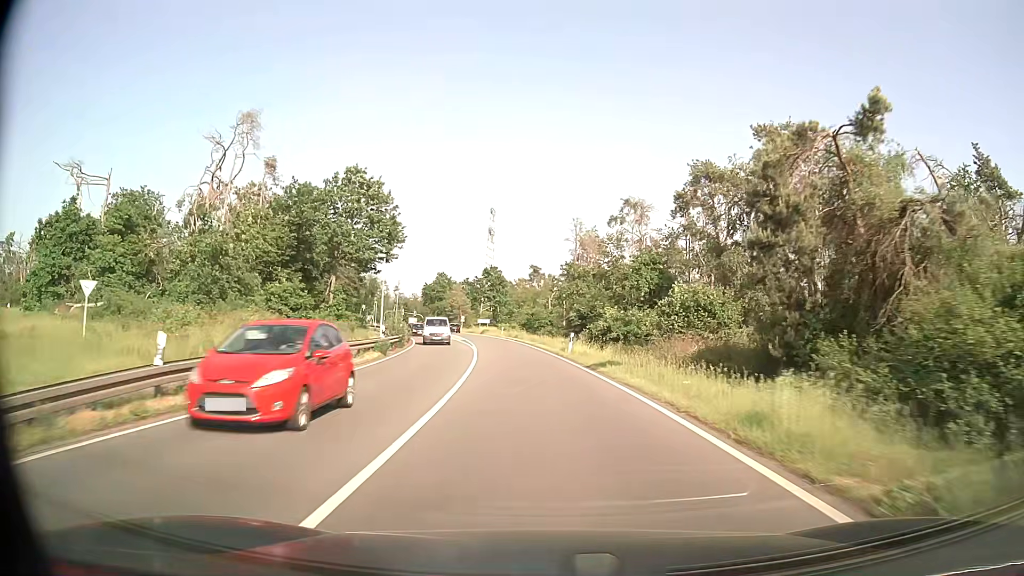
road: primary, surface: asphalt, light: Day
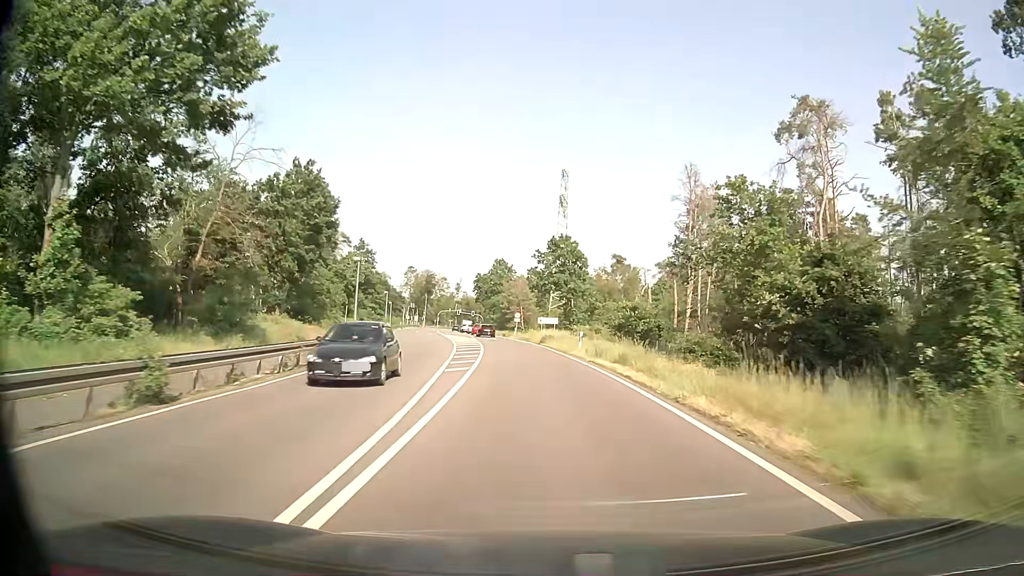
(-2.4, +40.4) m; -6°
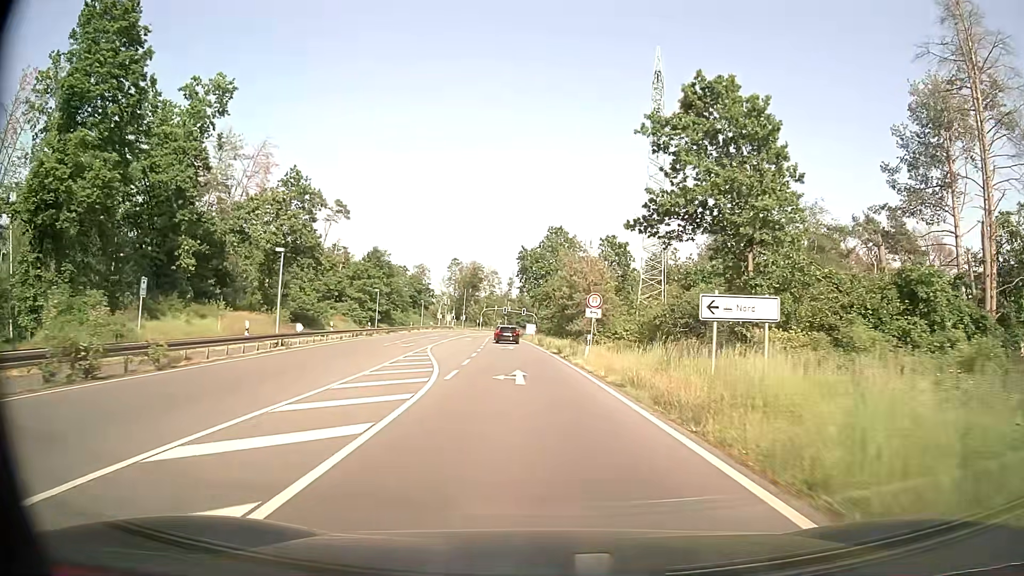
(-2.1, +45.7) m; -5°
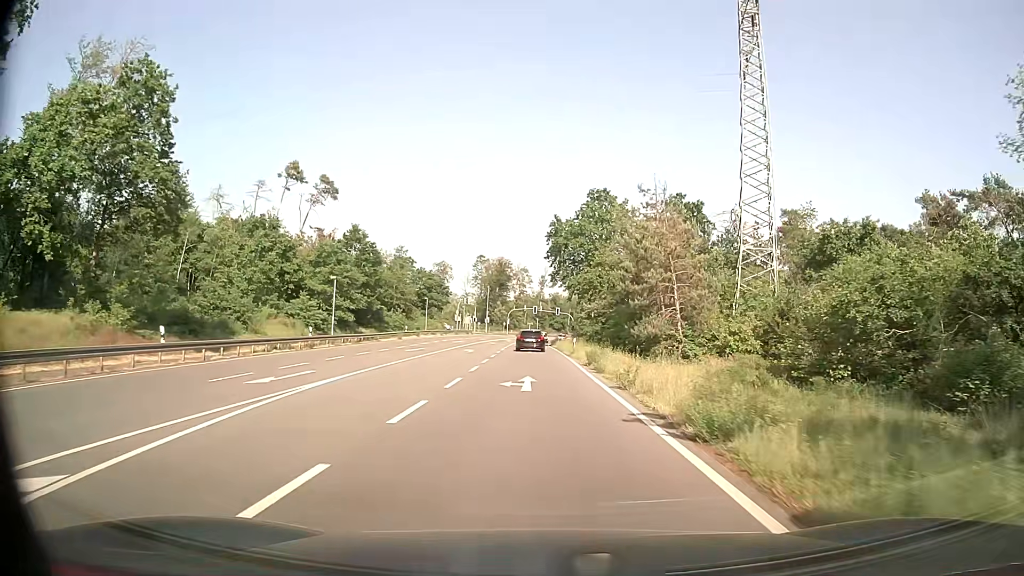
(-0.6, +25.6) m; -3°
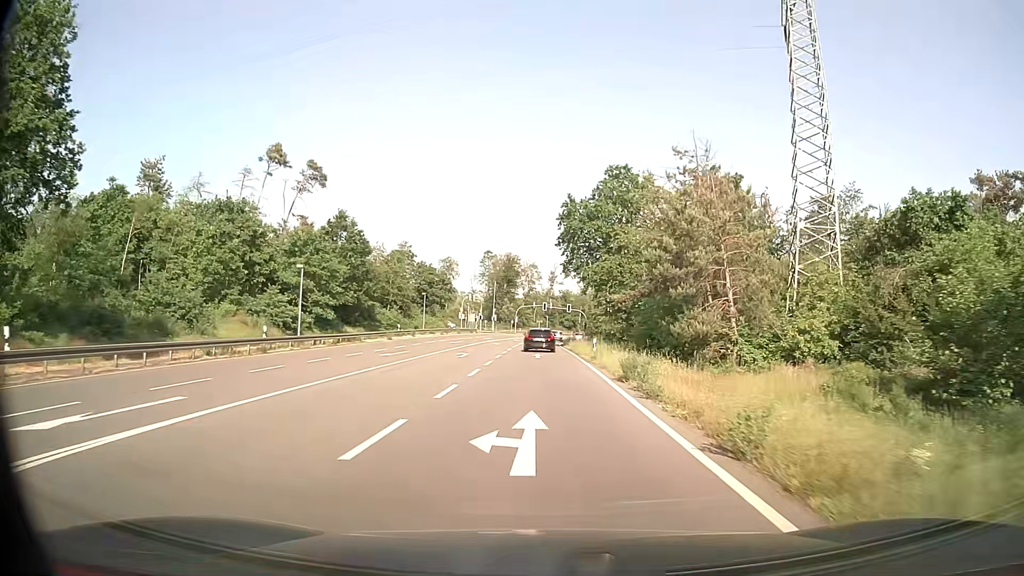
(-0.1, +8.7) m; -1°
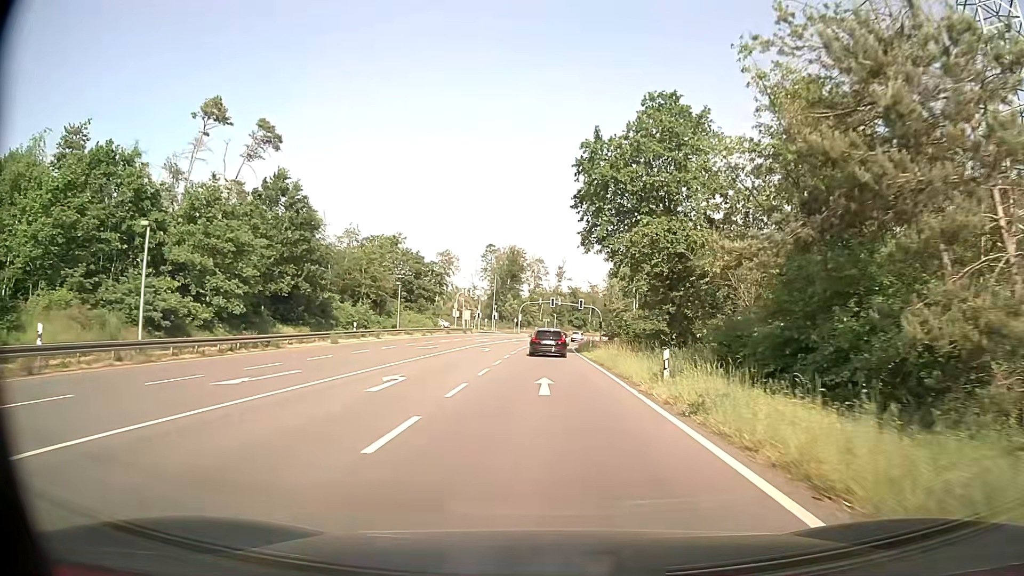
(-0.1, +17.7) m; -1°
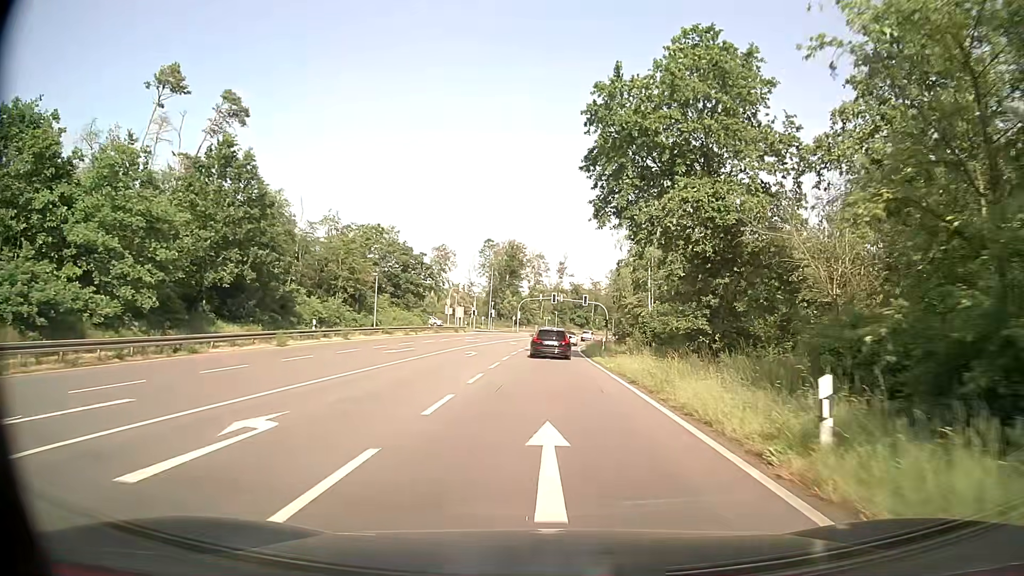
(0.0, +8.9) m; 0°
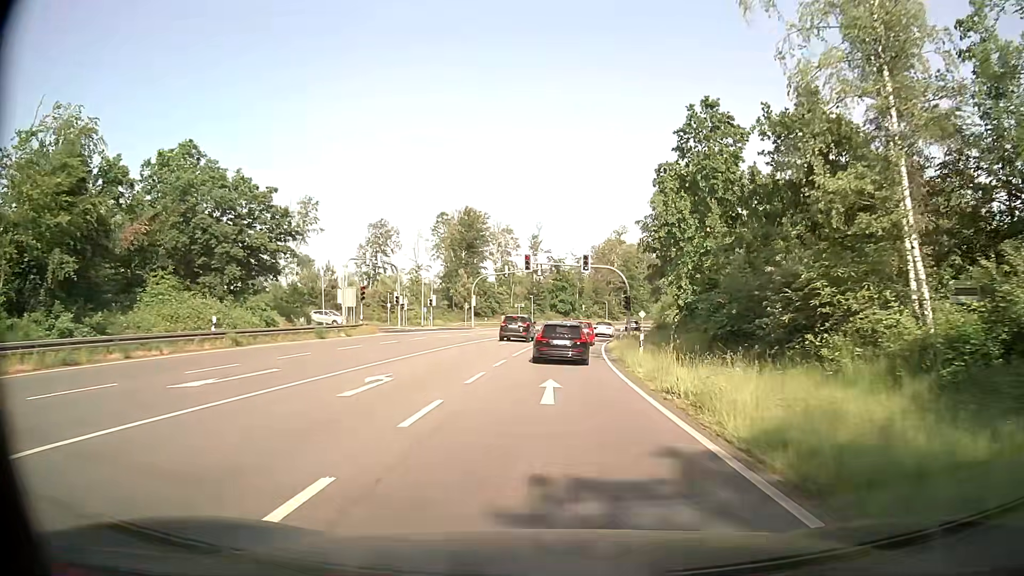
(+0.7, +43.1) m; +3°
(0, +10) (0, +20) (+1, +30) (+2, +40) (+3, +50) (+4, +60) (+6, +70) (+8, +79) (+10, +89) (+13, +99) m
